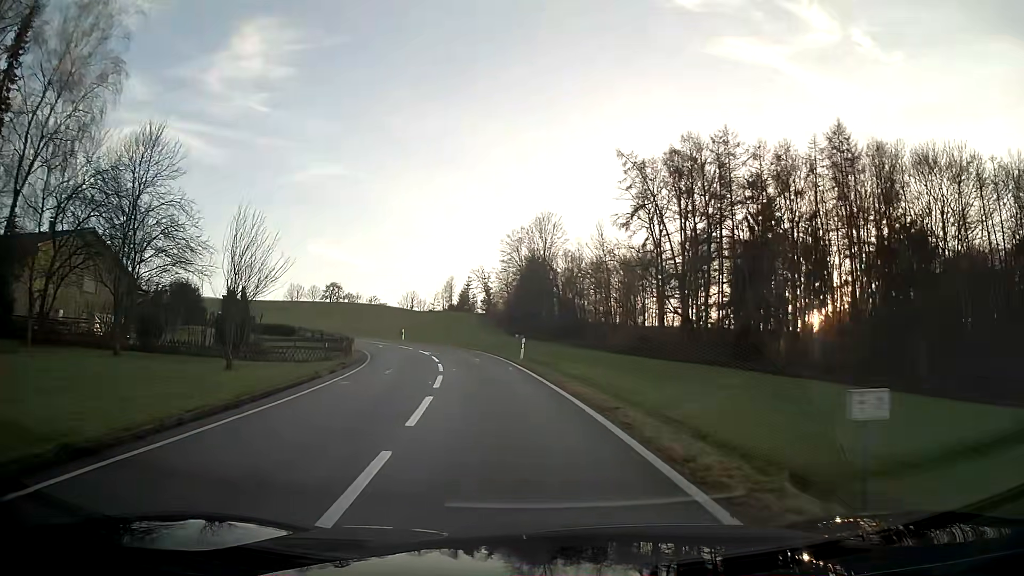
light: Day
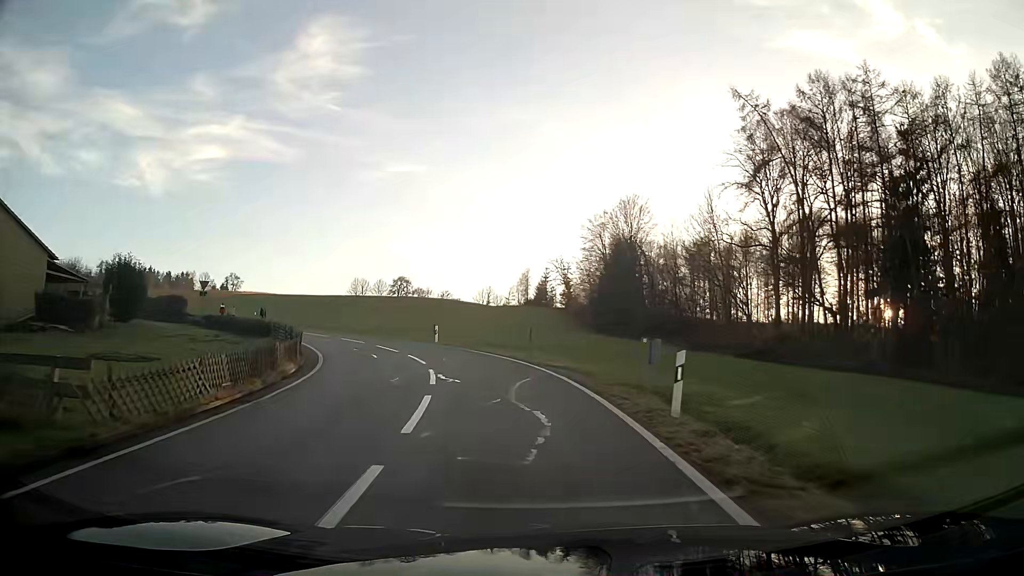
(-1.2, +19.8) m; -7°
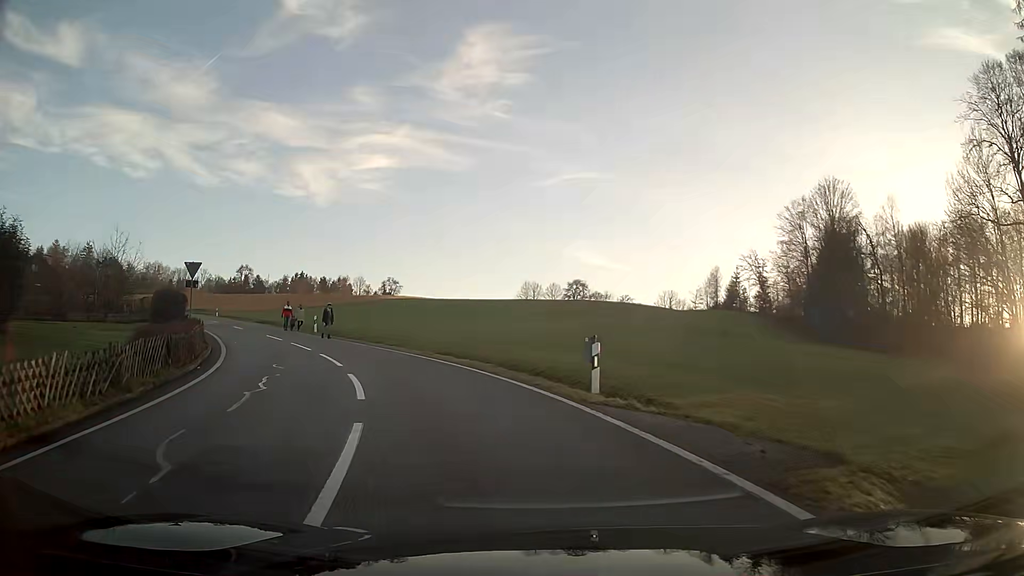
(-2.5, +22.6) m; -17°
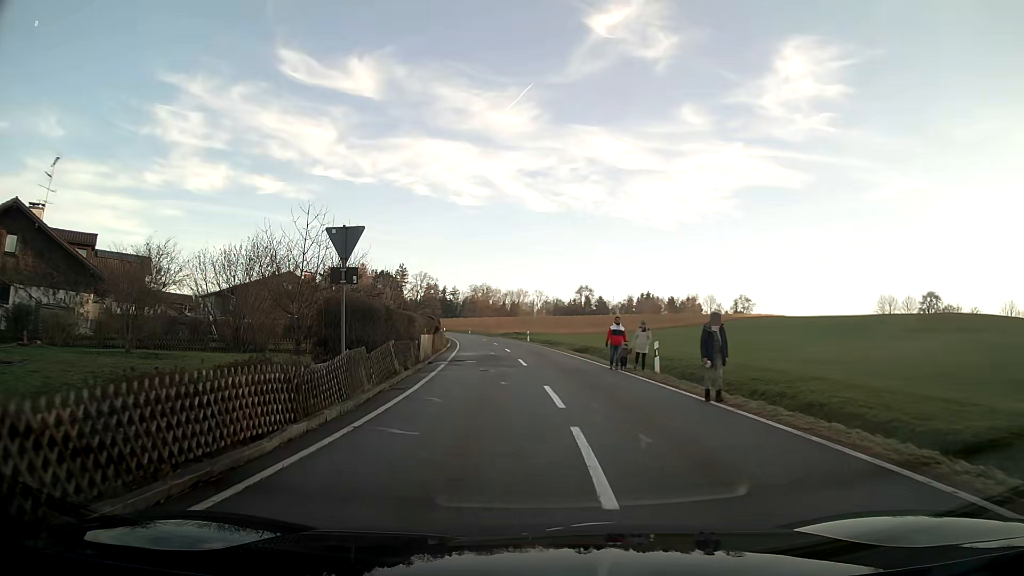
(-4.7, +17.3) m; -28°
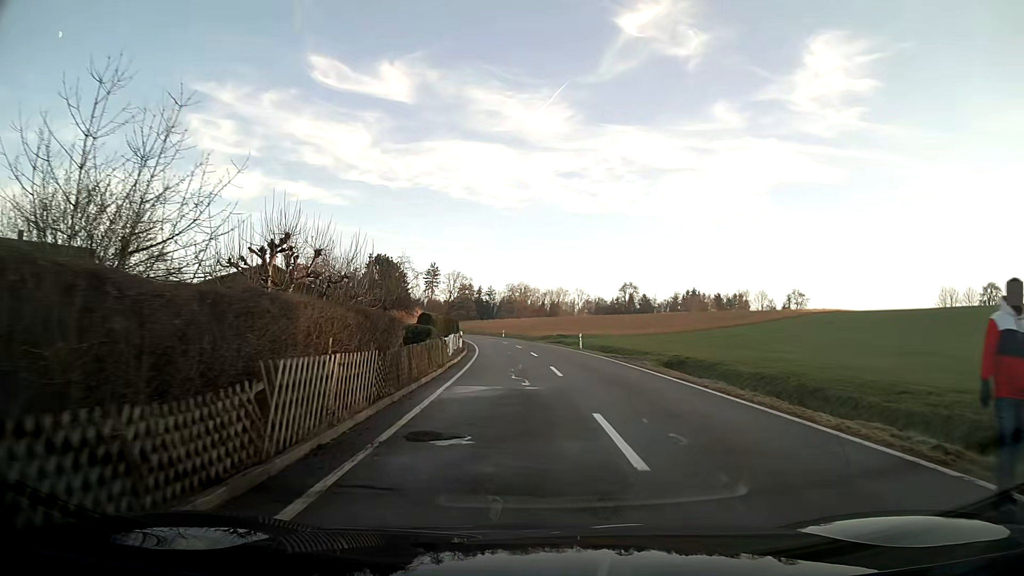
(-0.5, +17.4) m; -2°
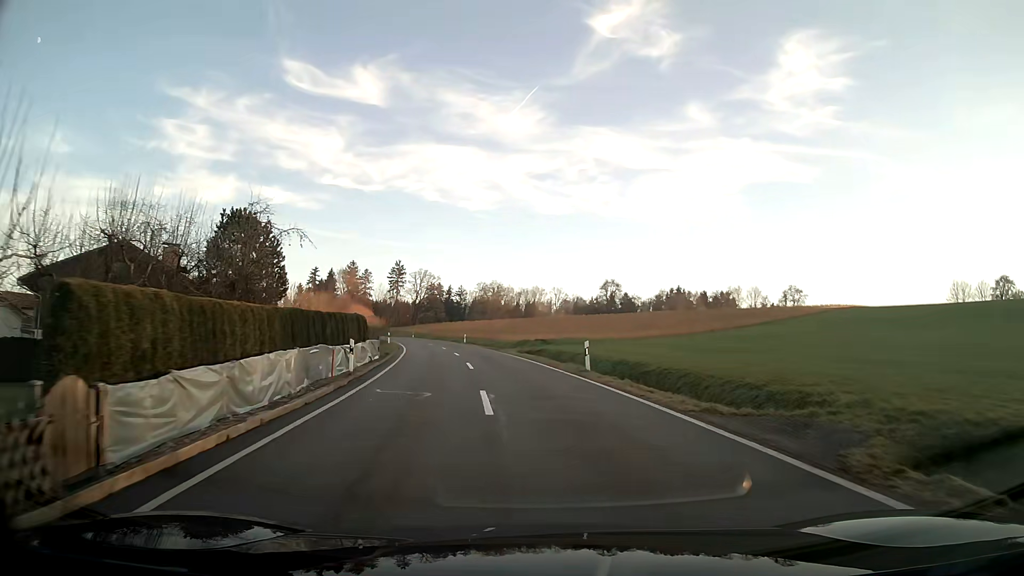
(+0.3, +20.5) m; +1°
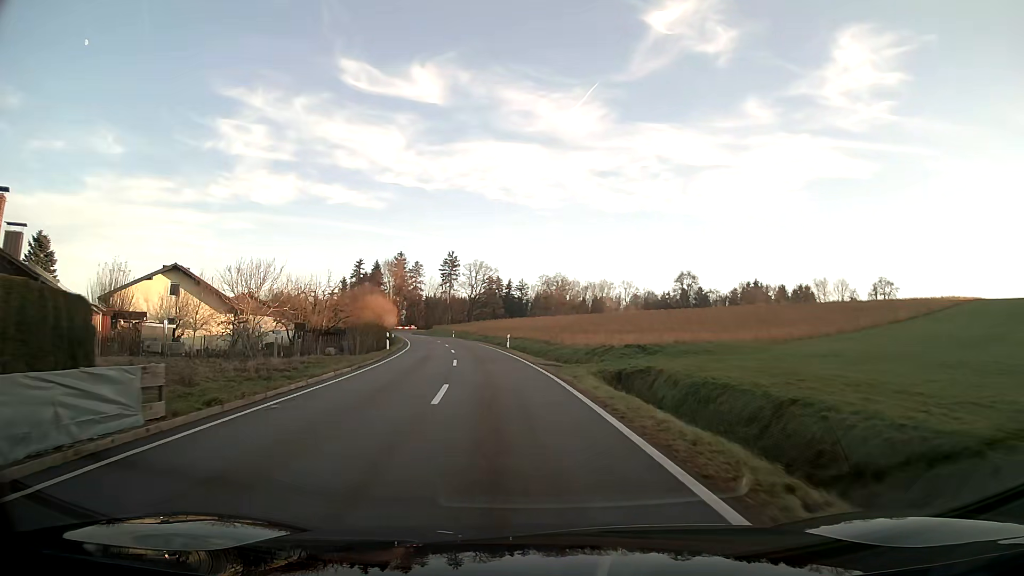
(-0.9, +23.3) m; -5°
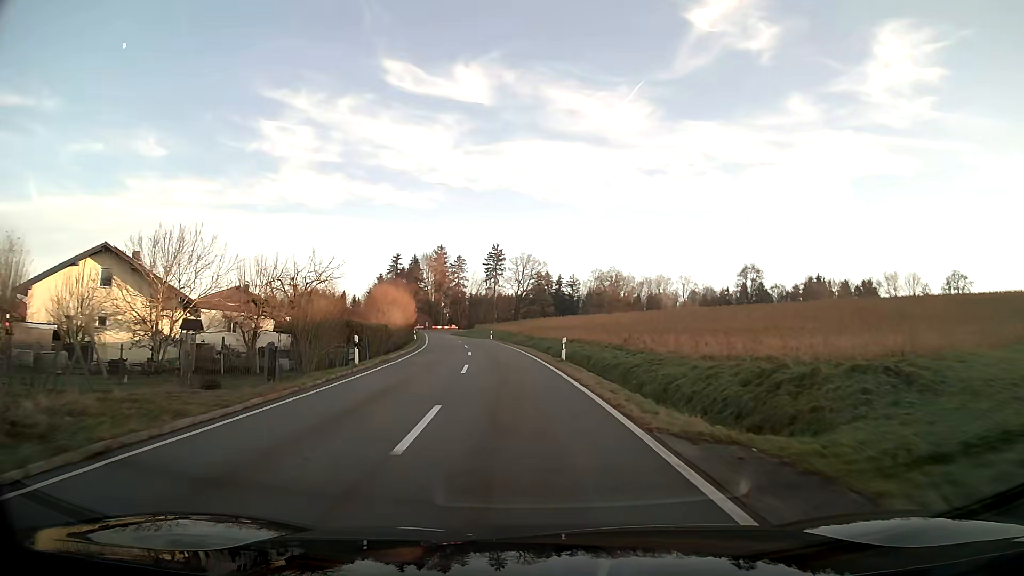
(-0.7, +17.3) m; -4°
(0, +10) (-1, +20) (-1, +30) (-2, +40) (-4, +50) (-5, +60) (-6, +70) (-8, +80) (-10, +89) (-11, +99) m
